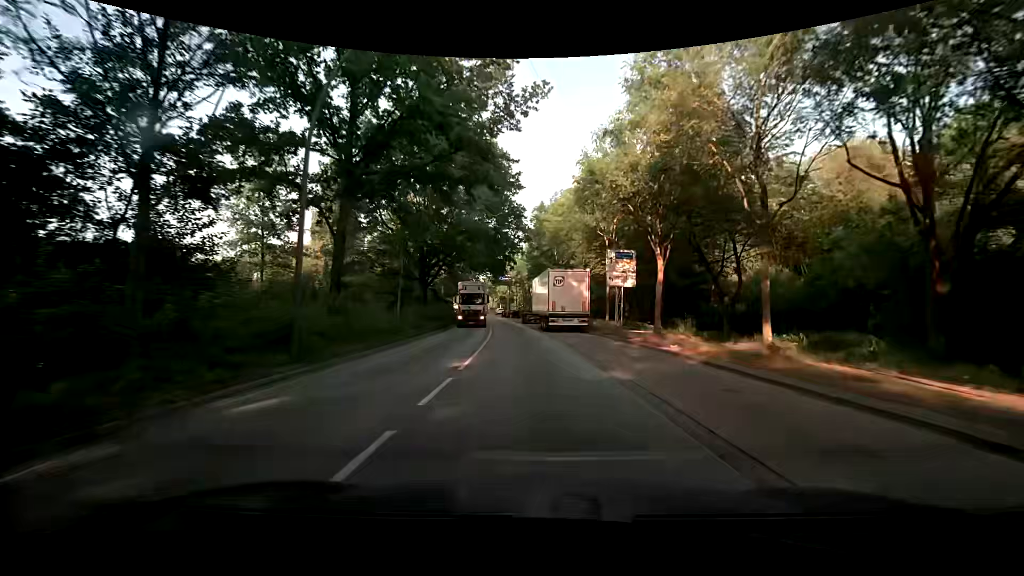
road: secondary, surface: asphalt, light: Day
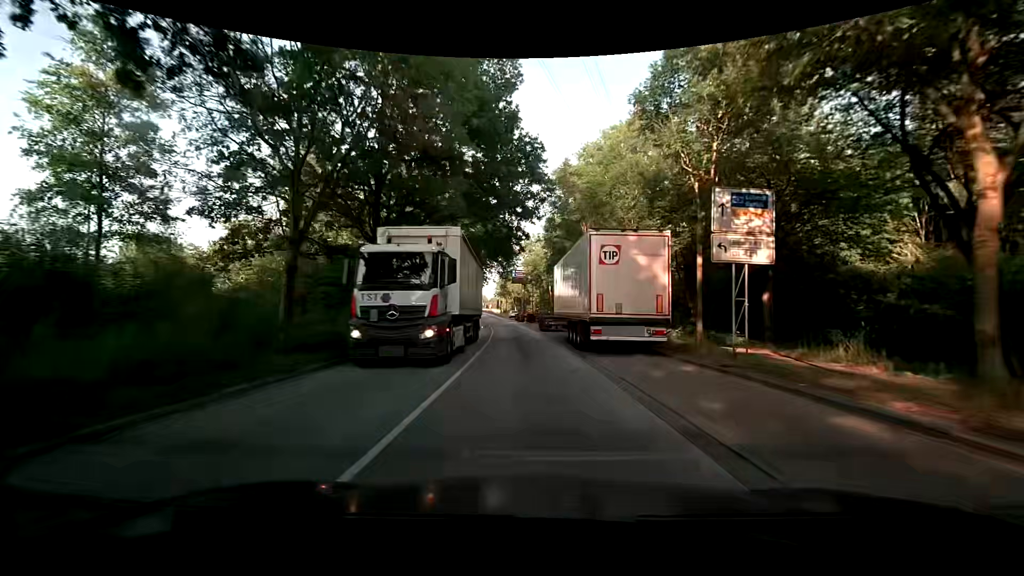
(-0.2, +15.0) m; -2°
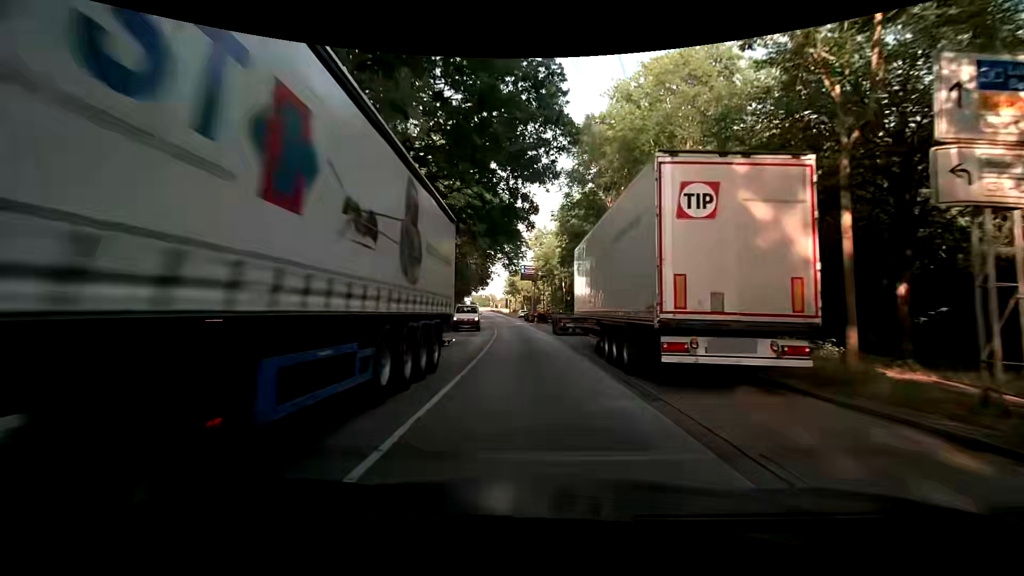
(-0.1, +7.5) m; -1°
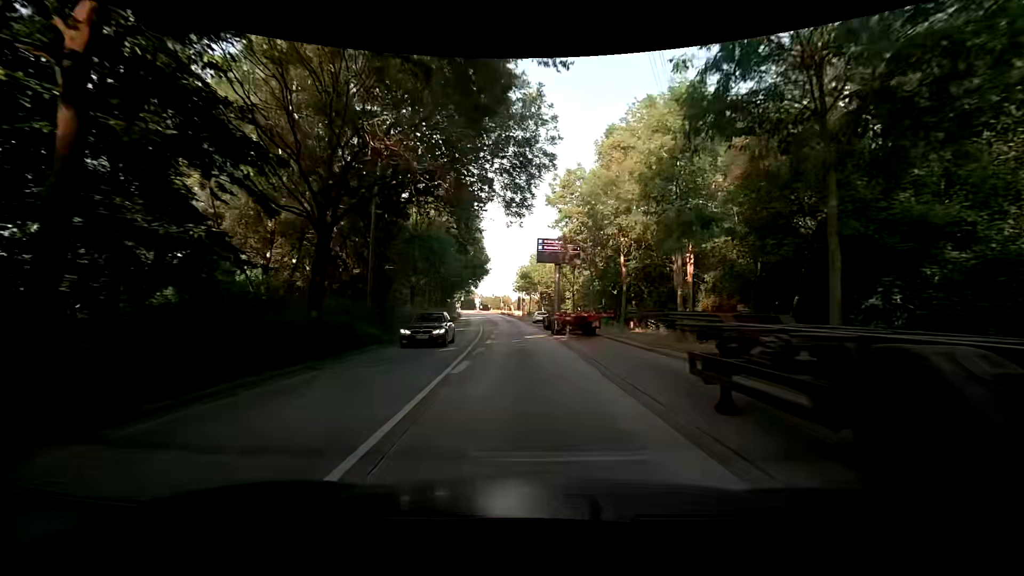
(-0.8, +29.8) m; -2°
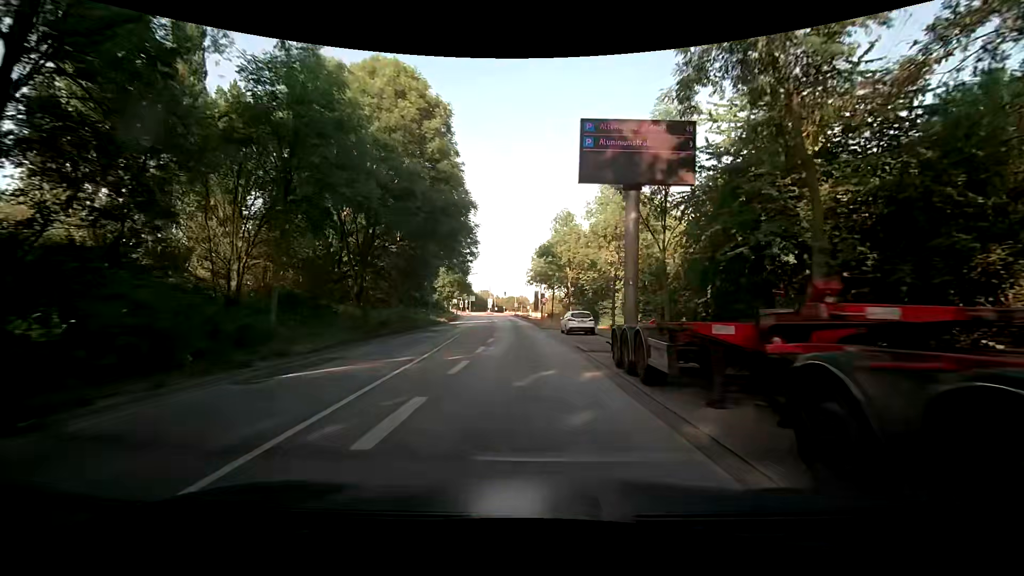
(-0.6, +29.7) m; -3°
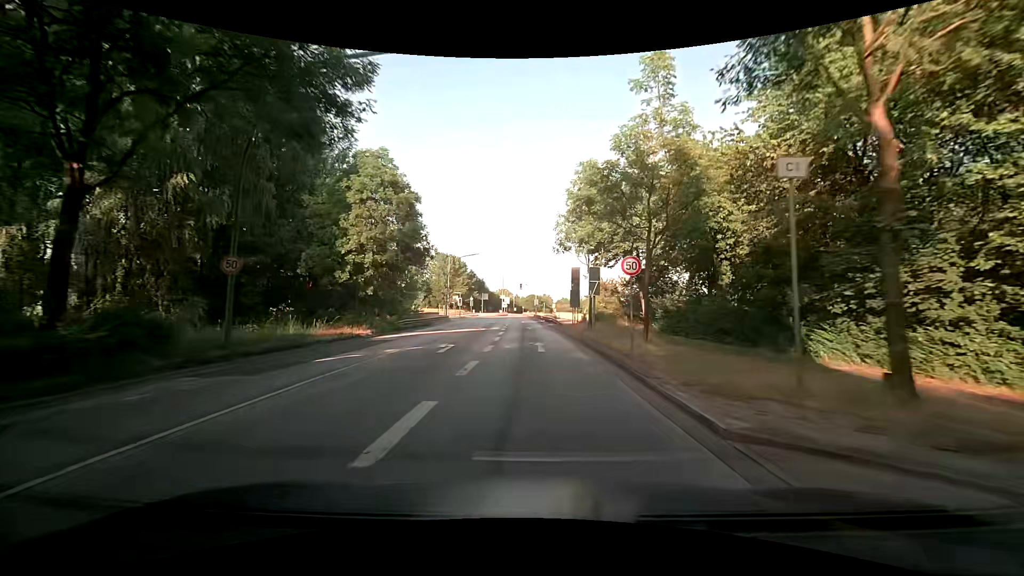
(-0.5, +37.2) m; -2°
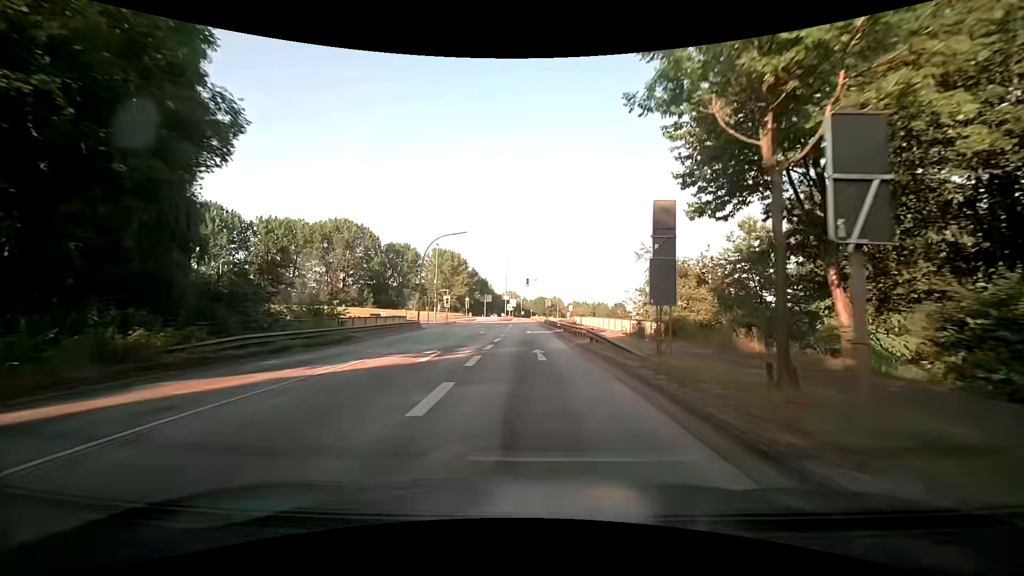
(-0.4, +22.4) m; -1°
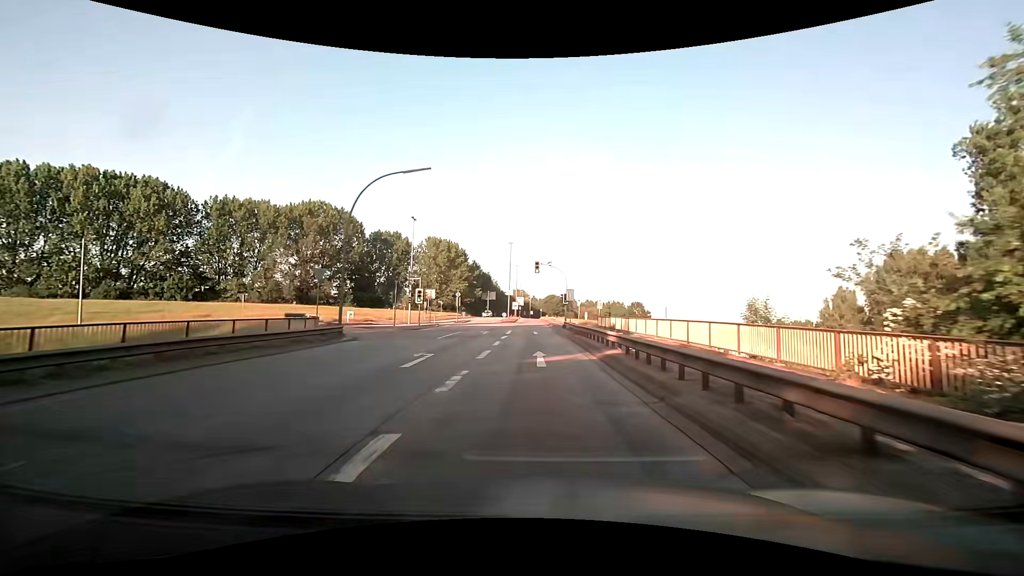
(-0.3, +22.4) m; -1°
(0, +10) (0, +20) (0, +30) (0, +40) (0, +50) (0, +60) (0, +70) (0, +80) (-1, +90) (-1, +100) m
